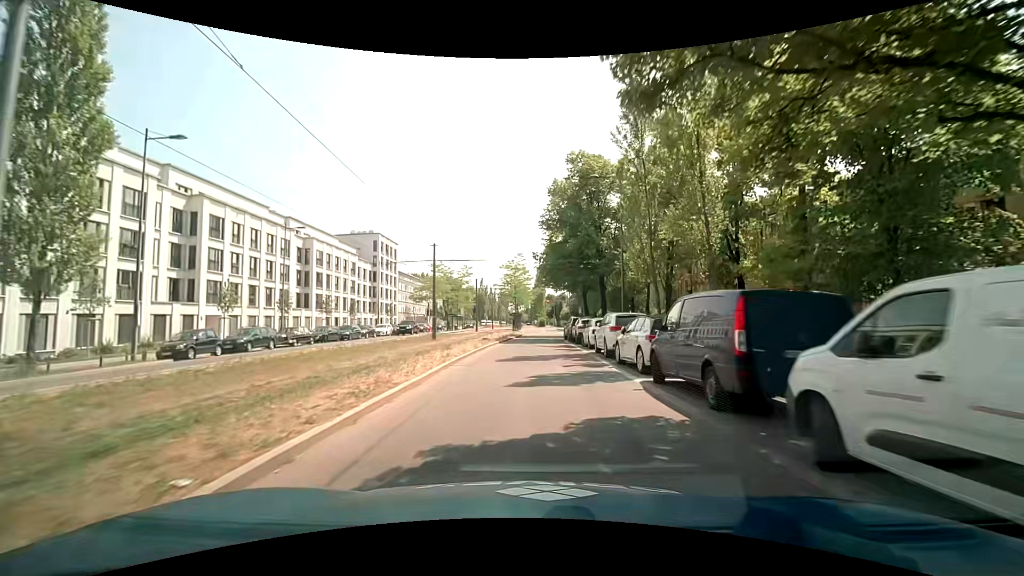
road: secondary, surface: asphalt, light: Day
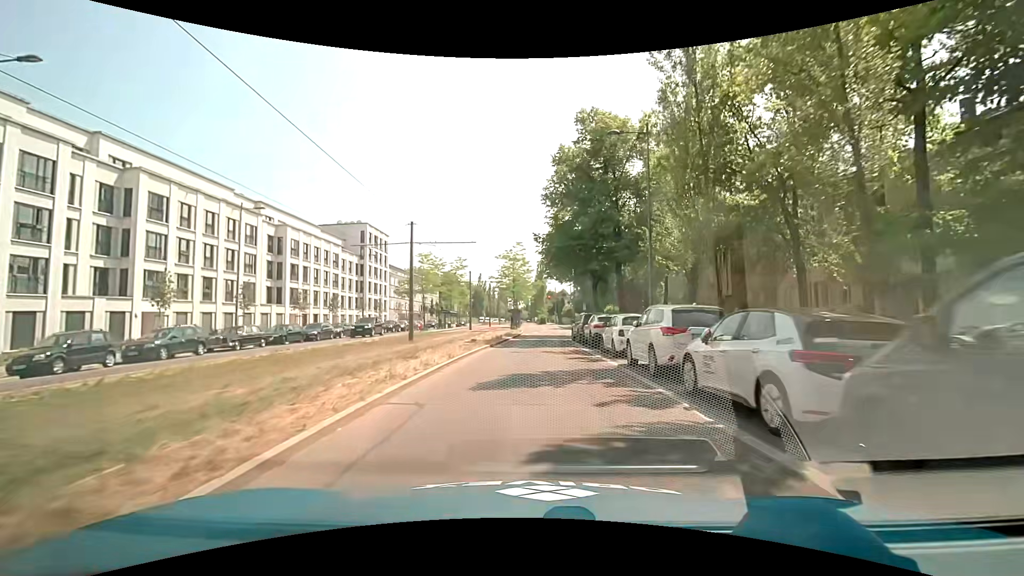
(0.0, +7.0) m; +1°
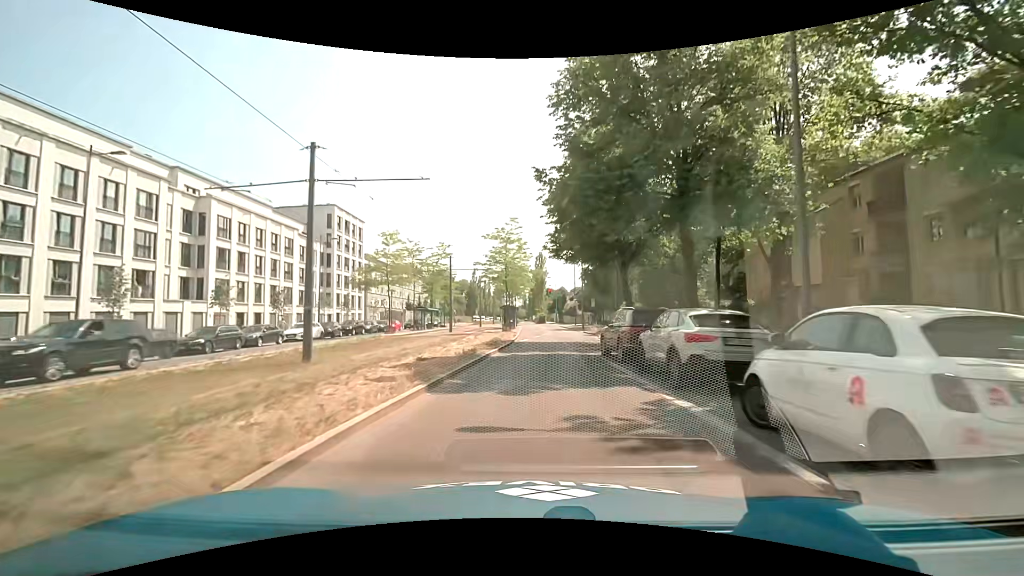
(-0.2, +13.2) m; 0°
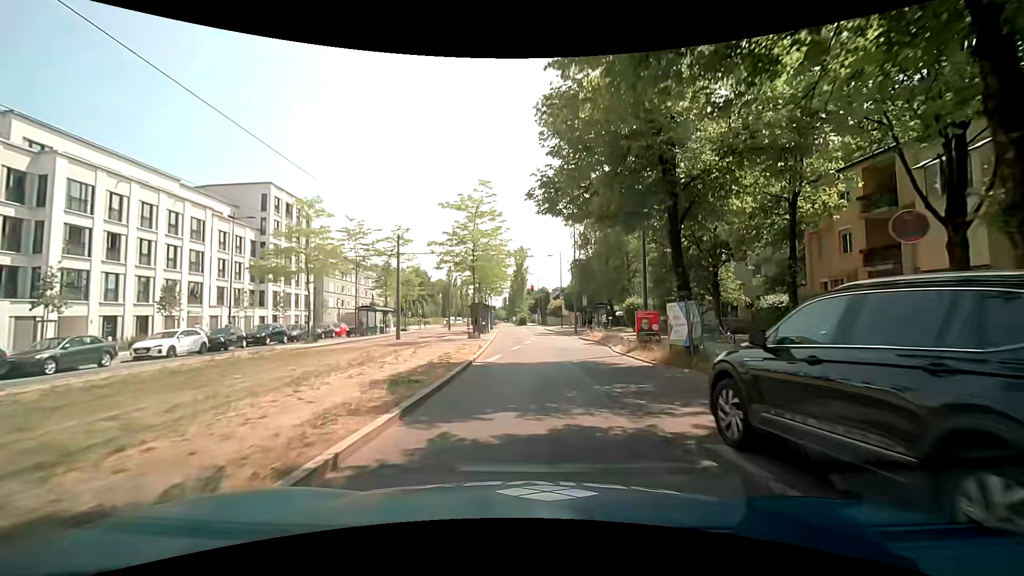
(+0.1, +12.2) m; +2°
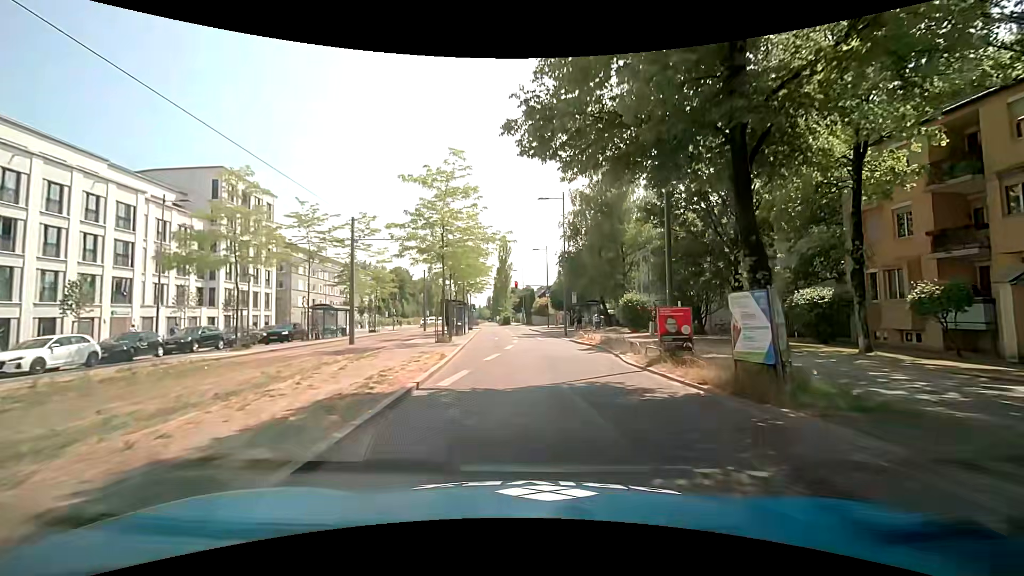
(+0.1, +5.7) m; +1°
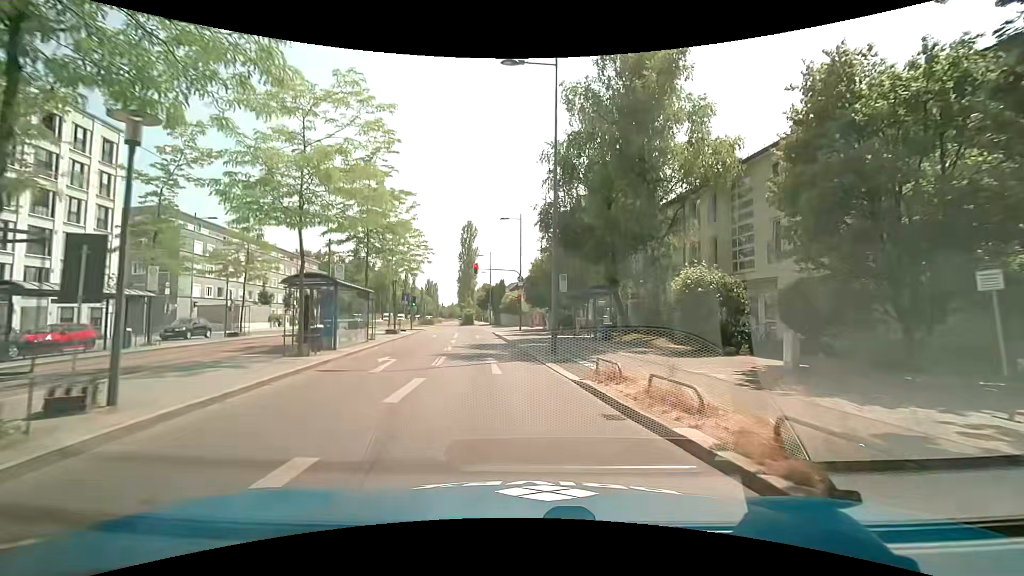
(+1.1, +19.8) m; +4°
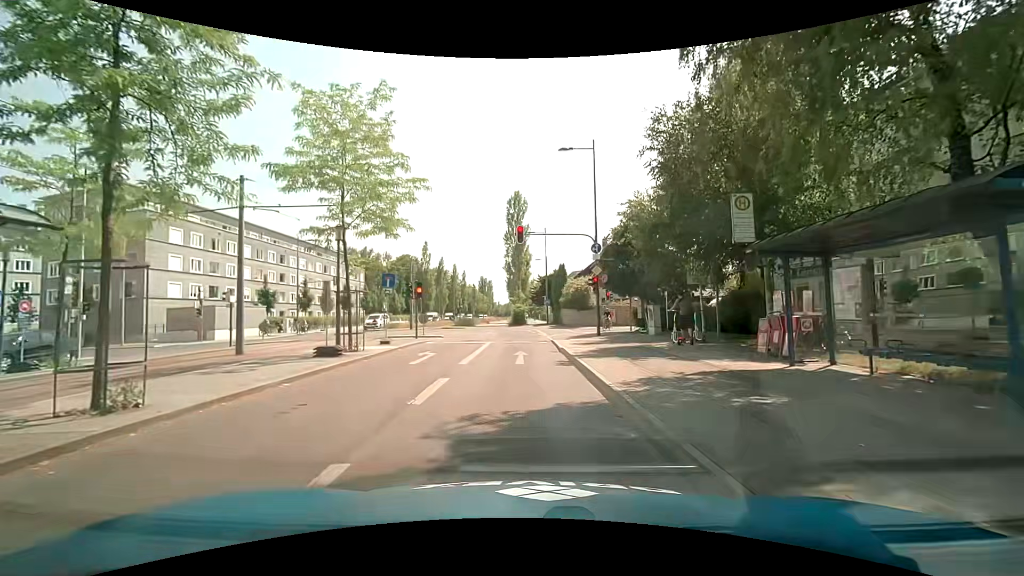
(-1.1, +18.3) m; -6°
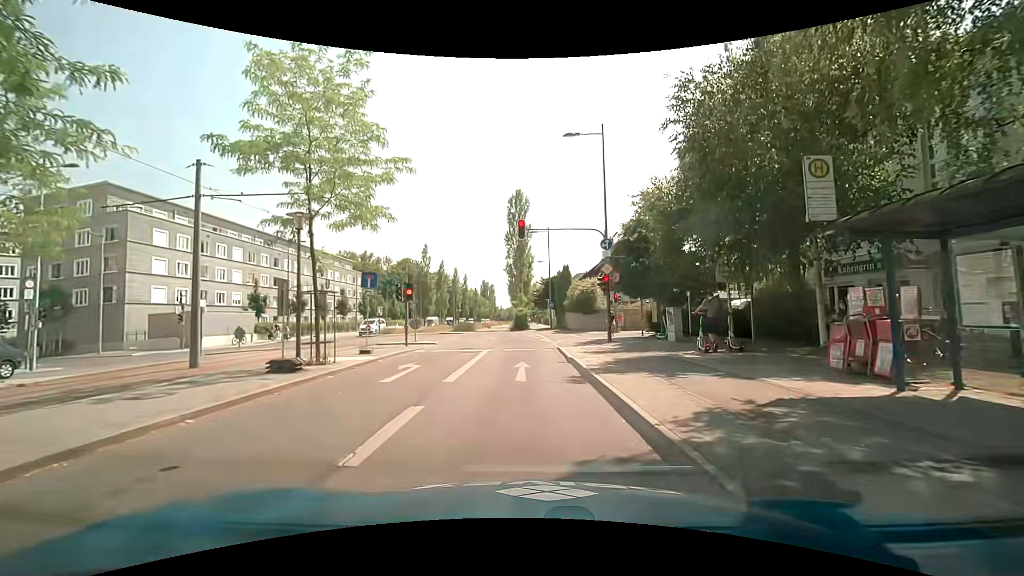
(0.0, +2.8) m; -1°
